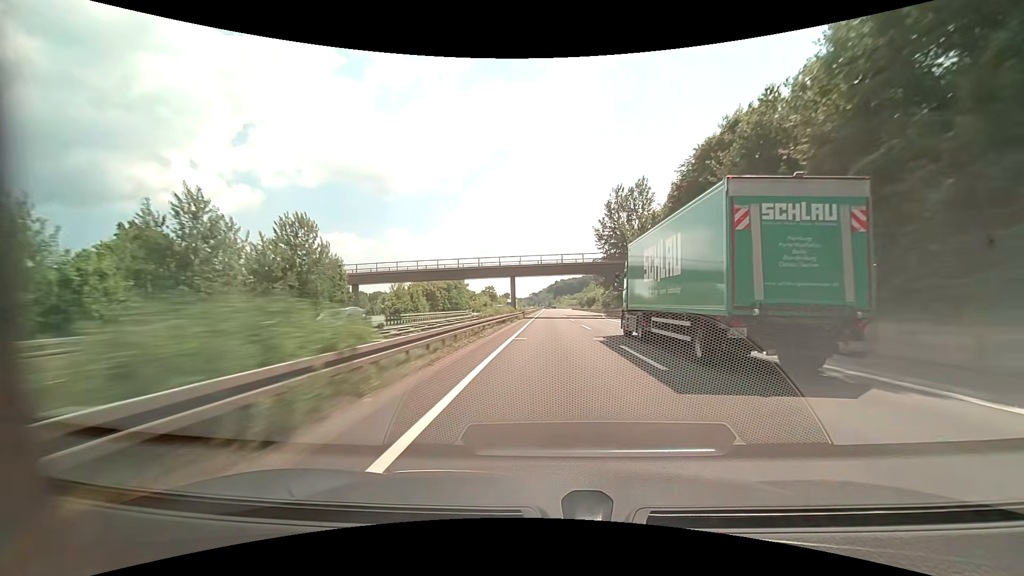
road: motorway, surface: asphalt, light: Day
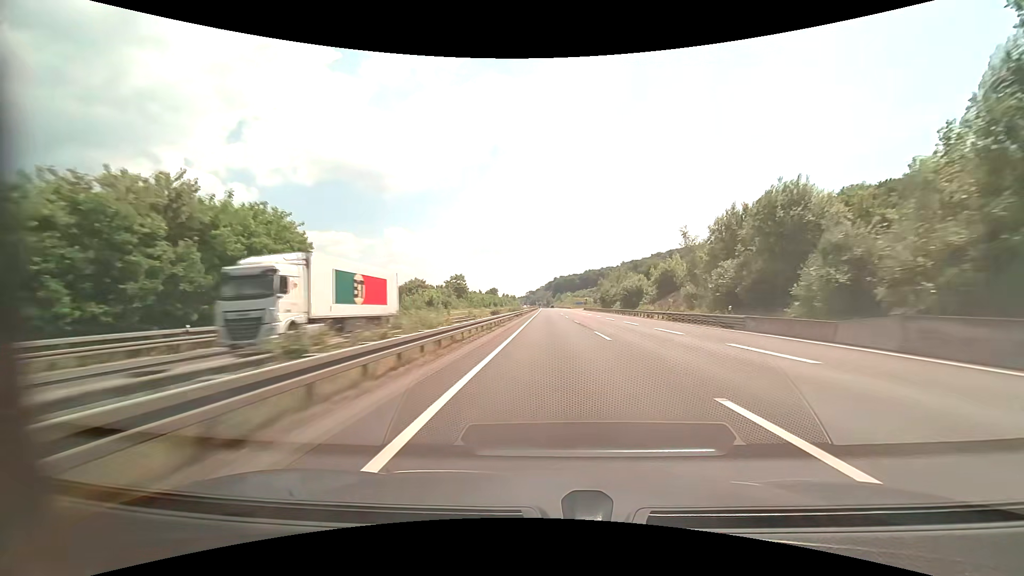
(+0.2, +82.4) m; 0°
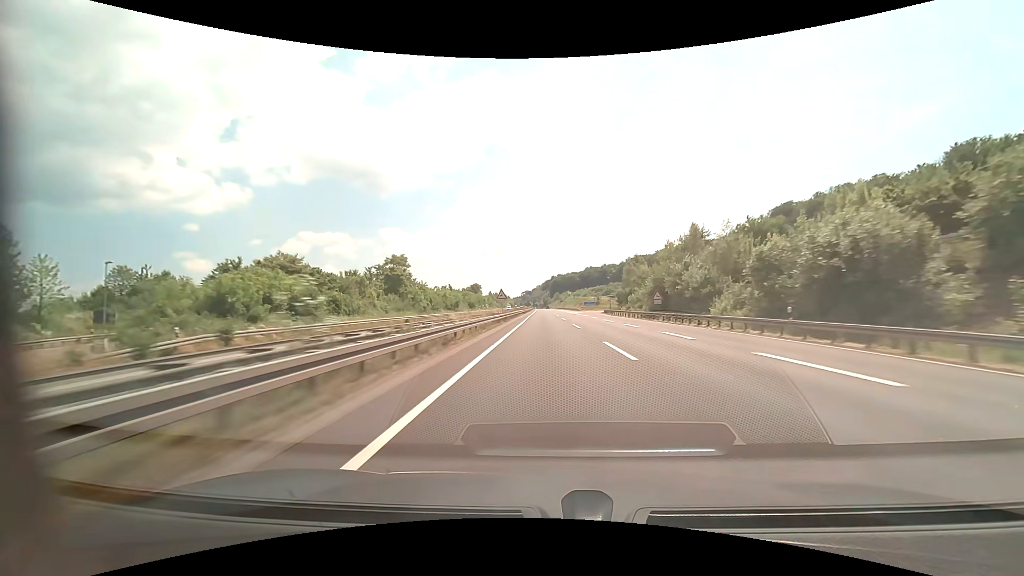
(+0.1, +61.6) m; 0°
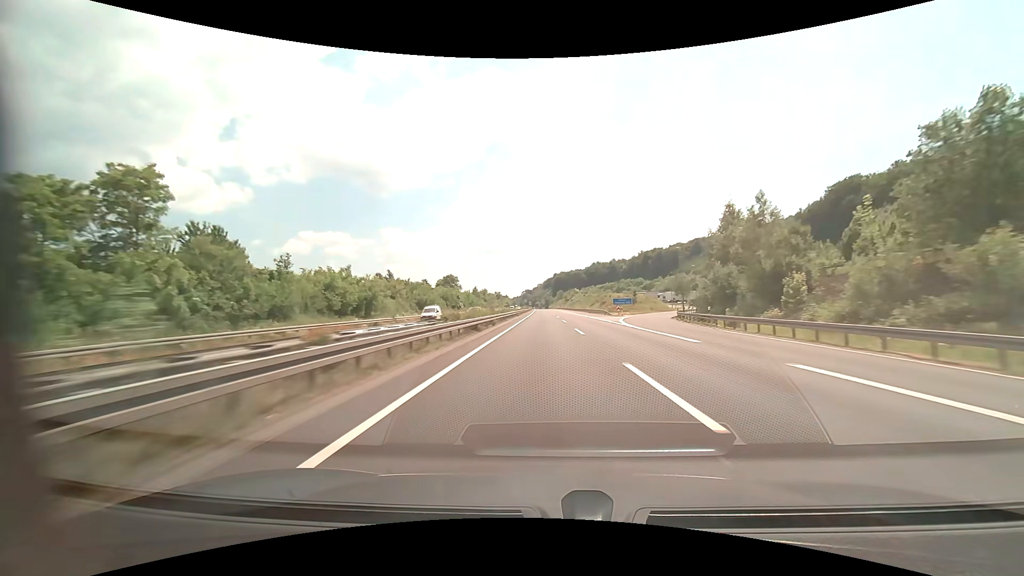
(-0.1, +61.5) m; 0°
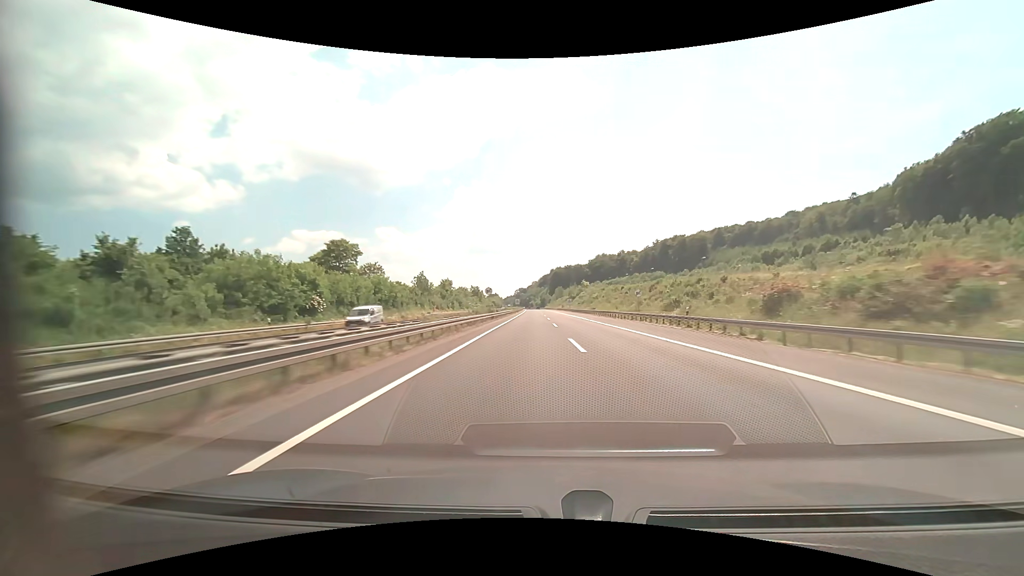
(-0.2, +82.1) m; 0°
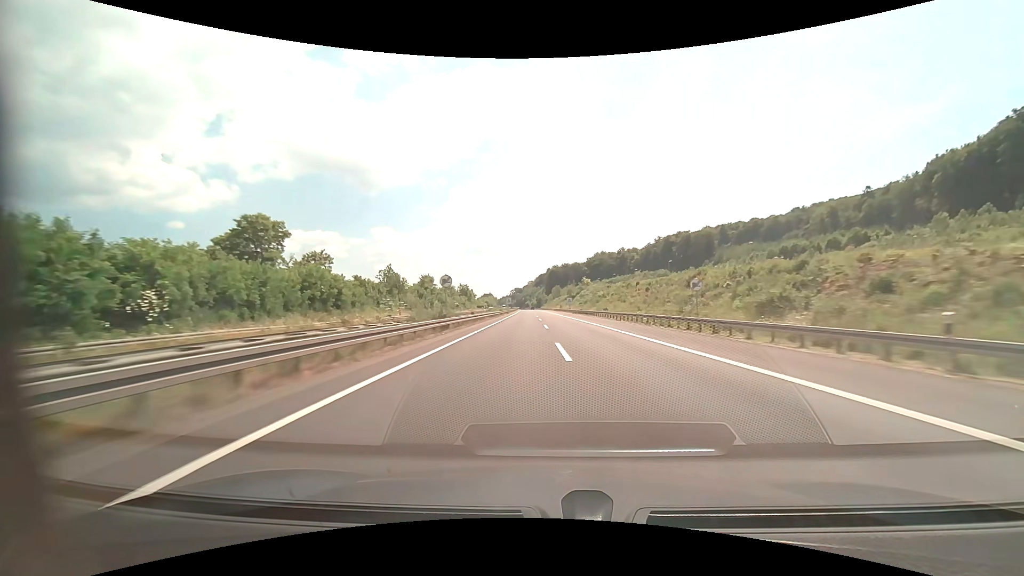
(+0.1, +20.6) m; 0°
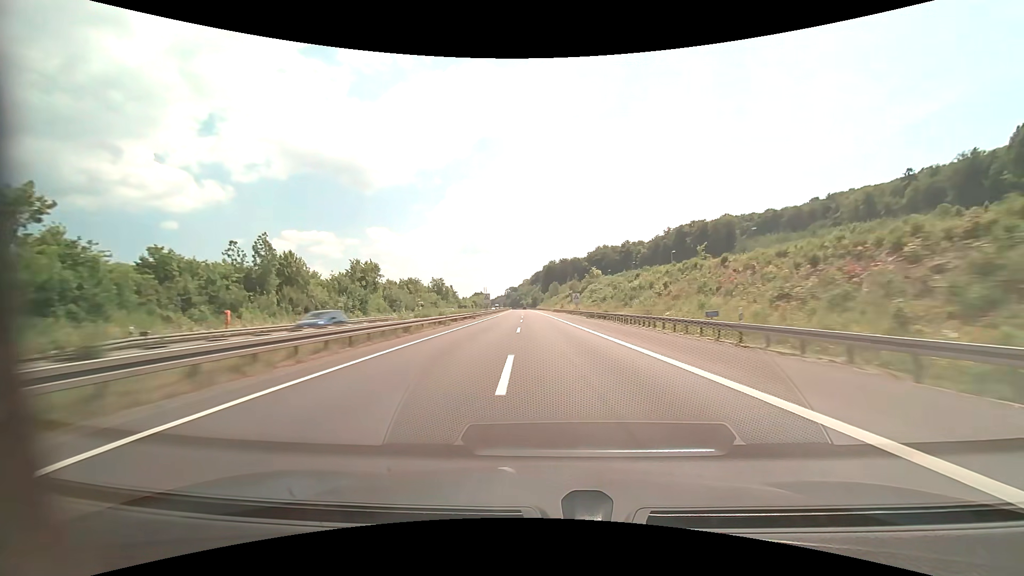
(+0.3, +41.2) m; +1°
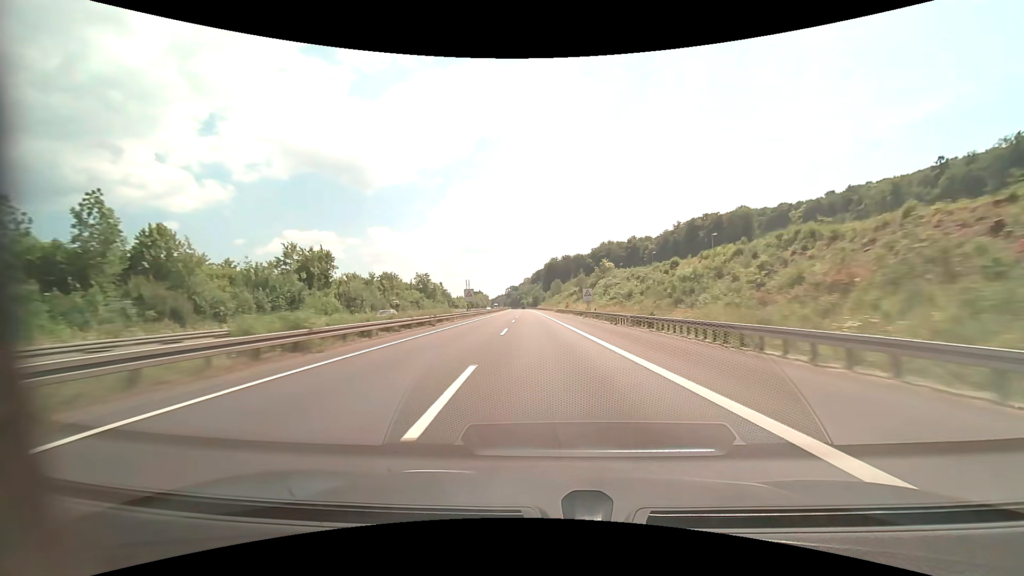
(0.0, +20.6) m; 0°
(0, +10) (0, +20) (0, +30) (-1, +40) (-1, +50) (-1, +60) (-2, +70) (-2, +80) (-3, +90) (-3, +100) m
